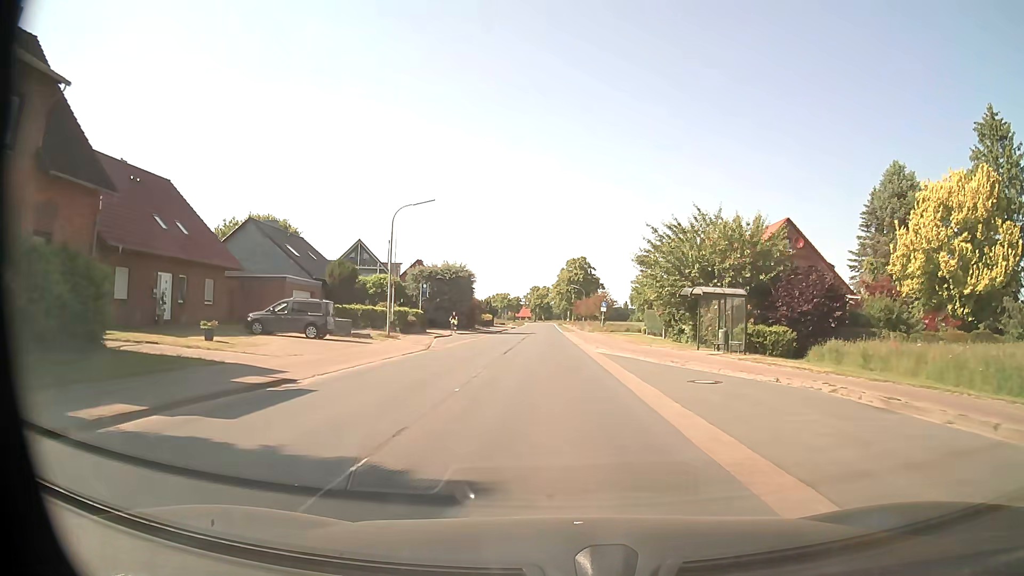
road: secondary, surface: asphalt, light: Day
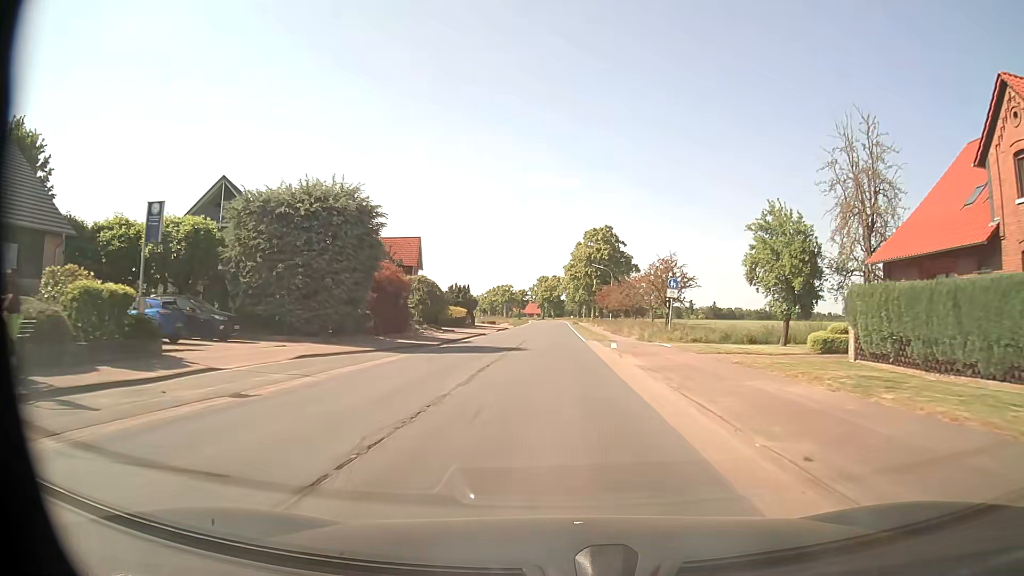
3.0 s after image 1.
(-0.4, +40.5) m; -1°
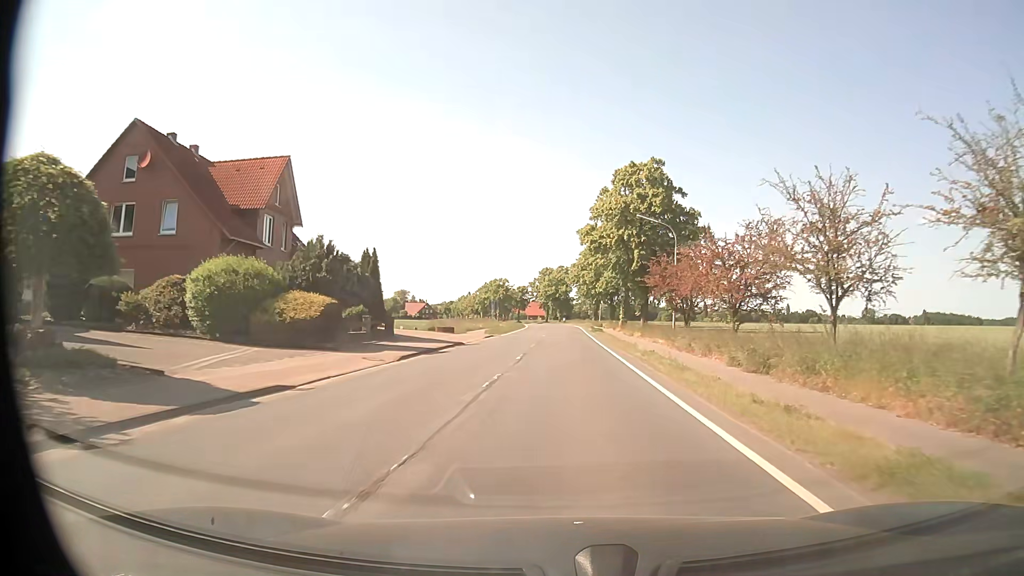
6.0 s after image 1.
(-0.2, +40.5) m; 0°
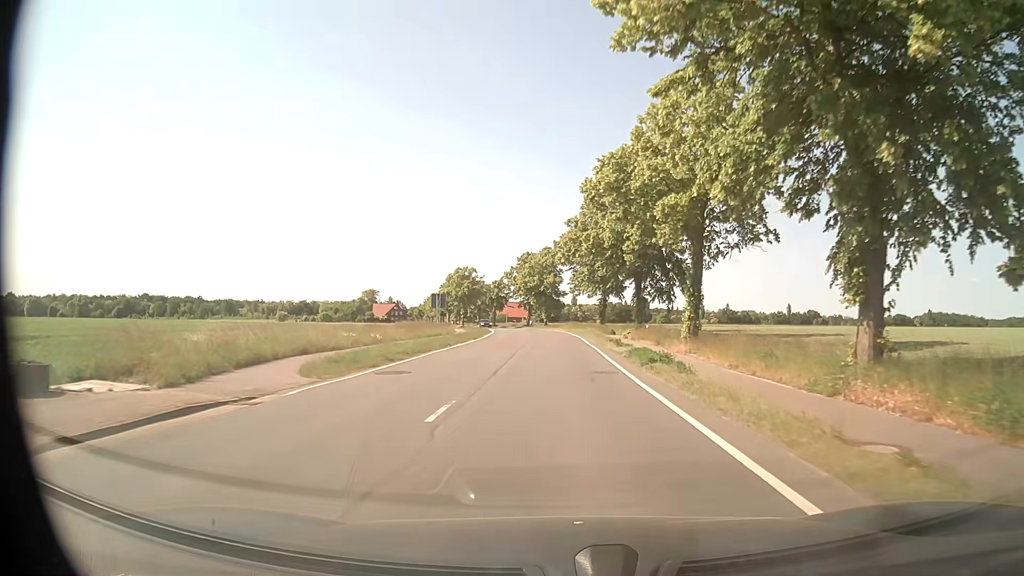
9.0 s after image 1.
(+0.4, +40.3) m; 0°
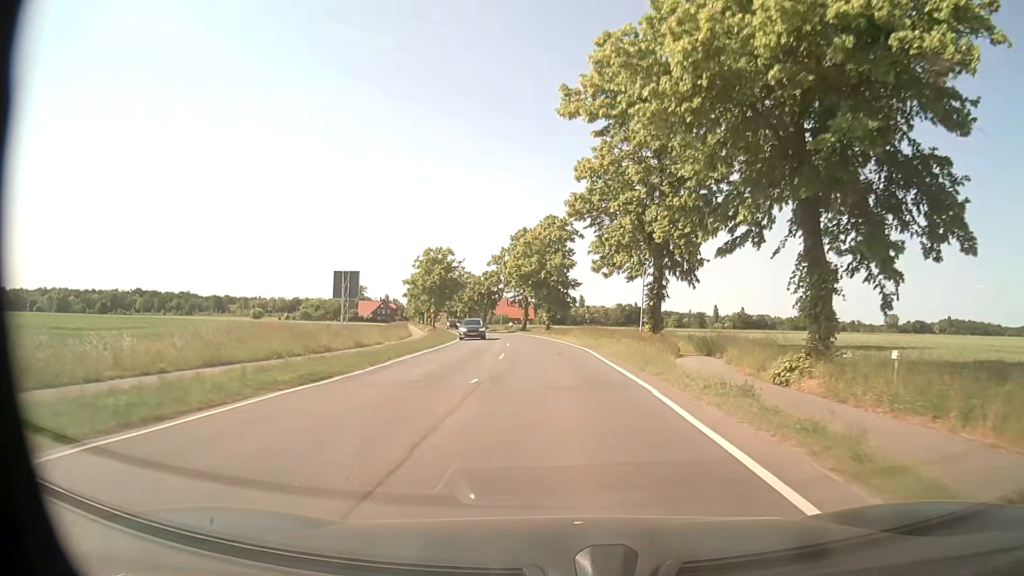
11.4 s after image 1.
(0.0, +32.2) m; 0°
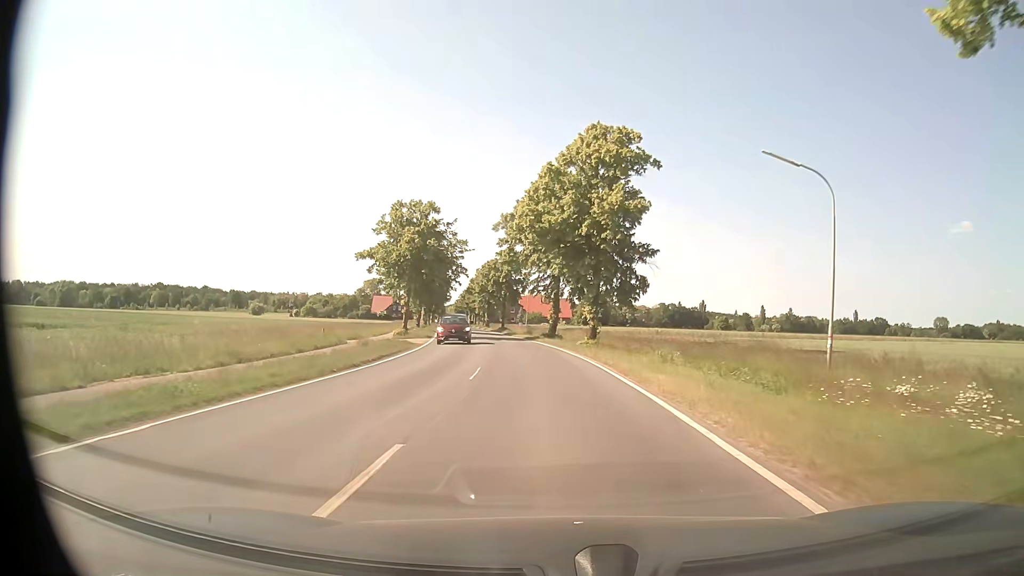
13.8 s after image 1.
(-0.8, +32.2) m; -3°
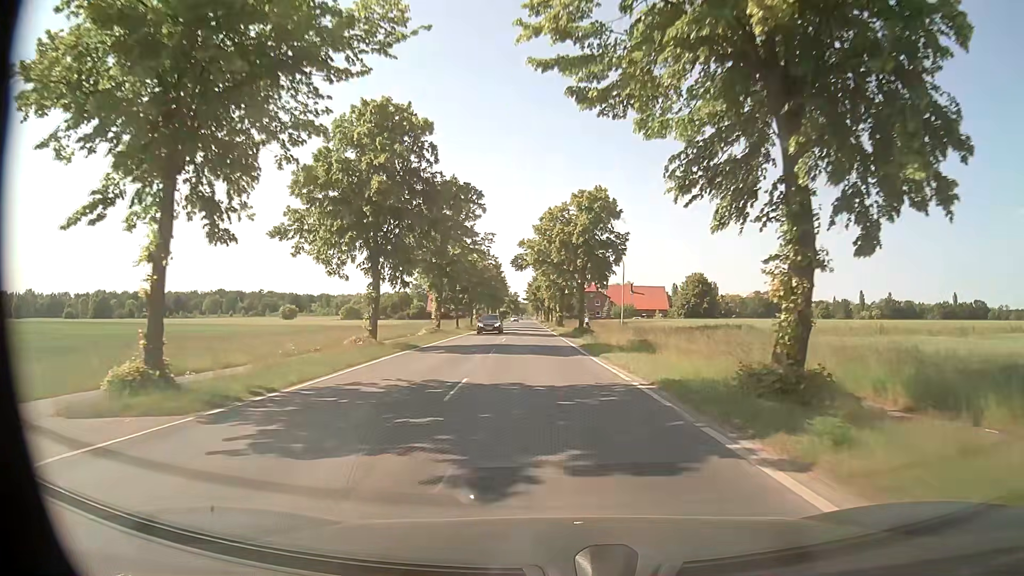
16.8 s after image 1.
(-2.6, +40.5) m; -7°
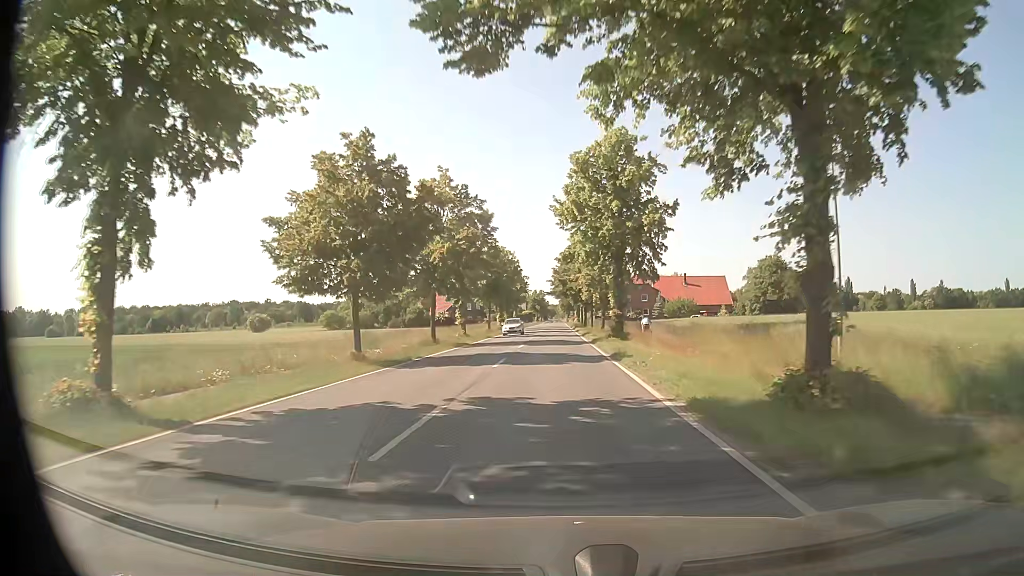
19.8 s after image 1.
(-1.1, +40.6) m; -2°
